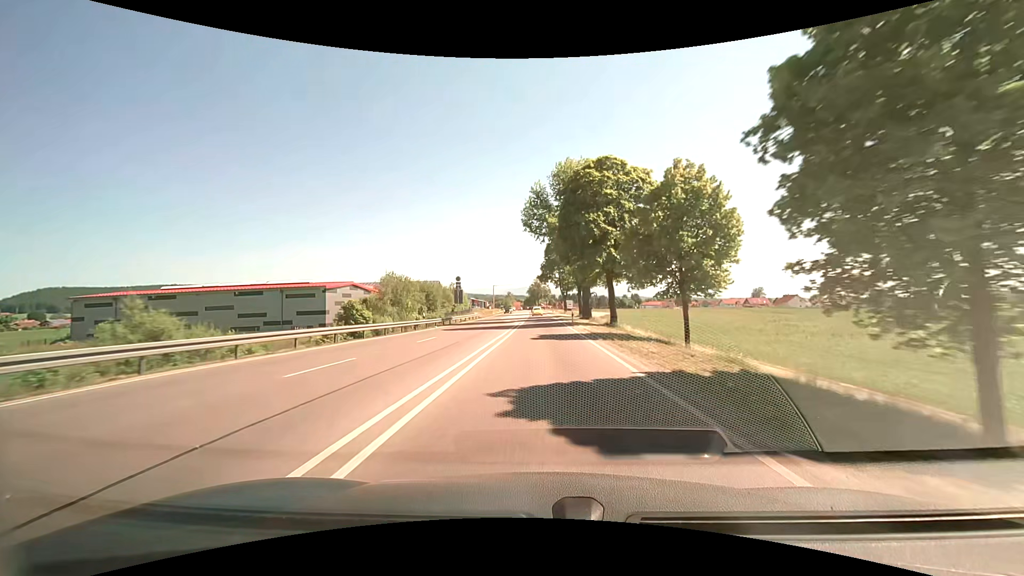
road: primary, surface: asphalt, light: Day
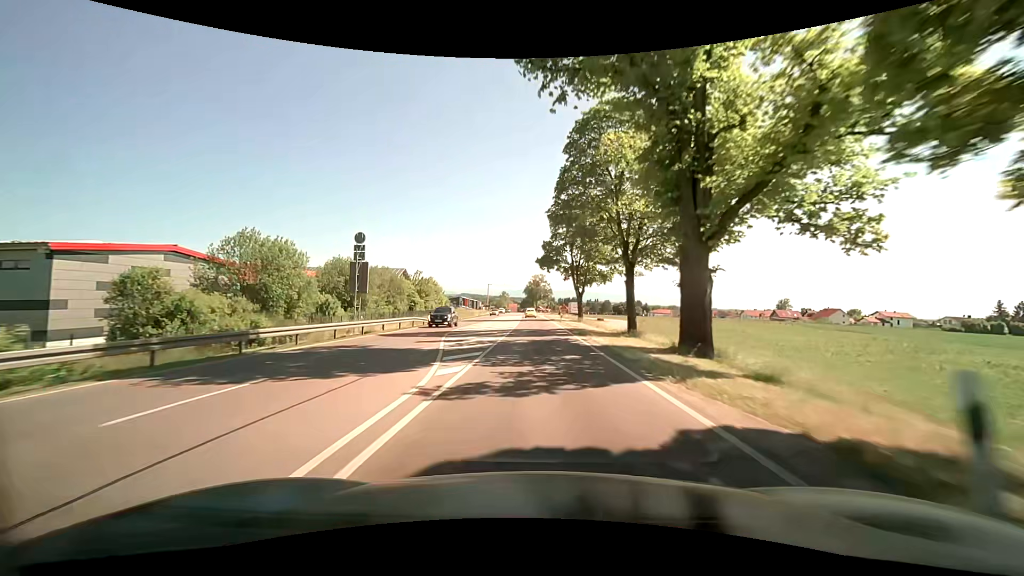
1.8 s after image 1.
(+0.3, +39.6) m; +1°
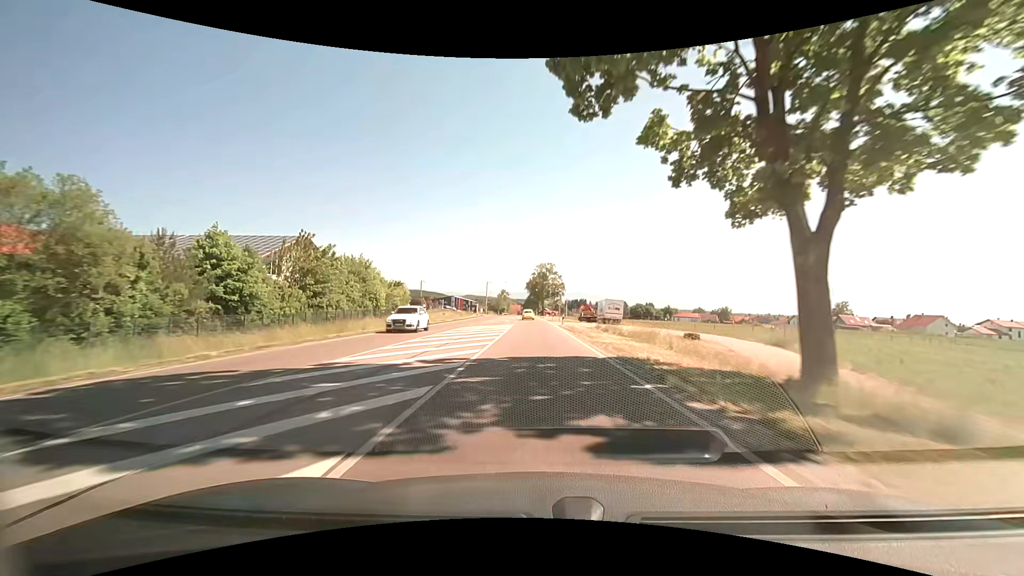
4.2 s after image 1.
(+0.1, +52.7) m; 0°
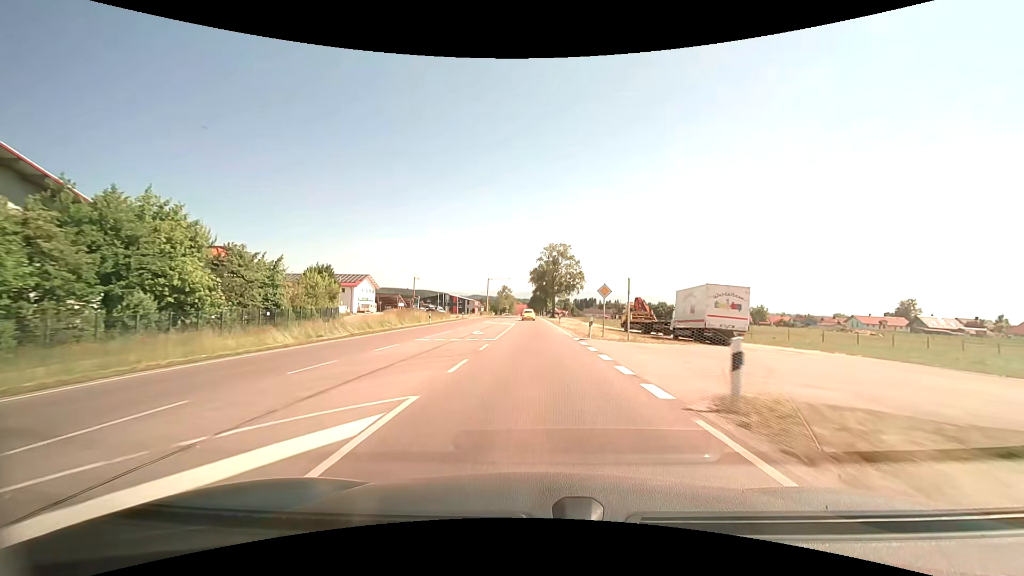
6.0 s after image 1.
(-0.3, +39.3) m; -1°
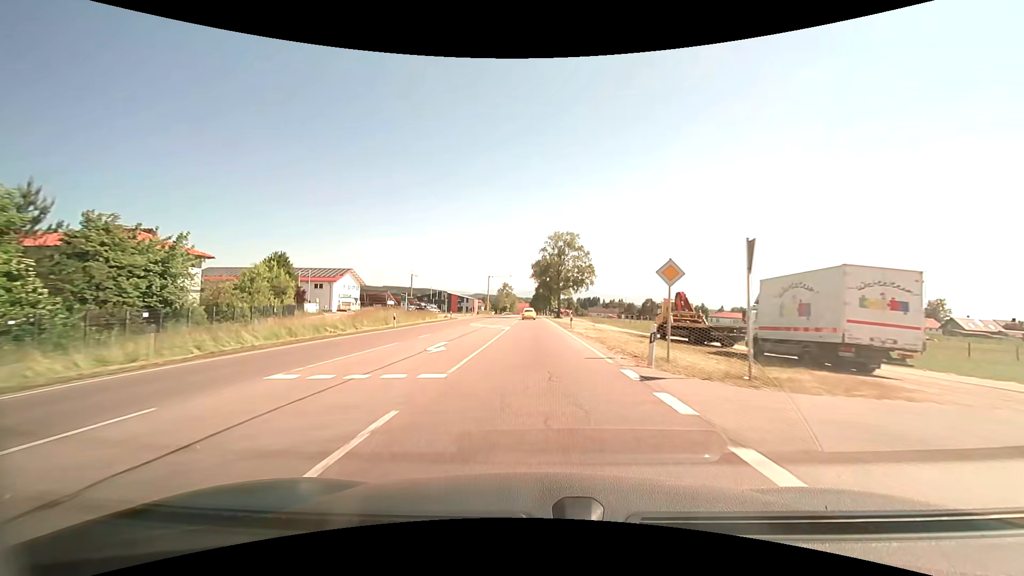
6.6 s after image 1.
(0.0, +13.0) m; 0°
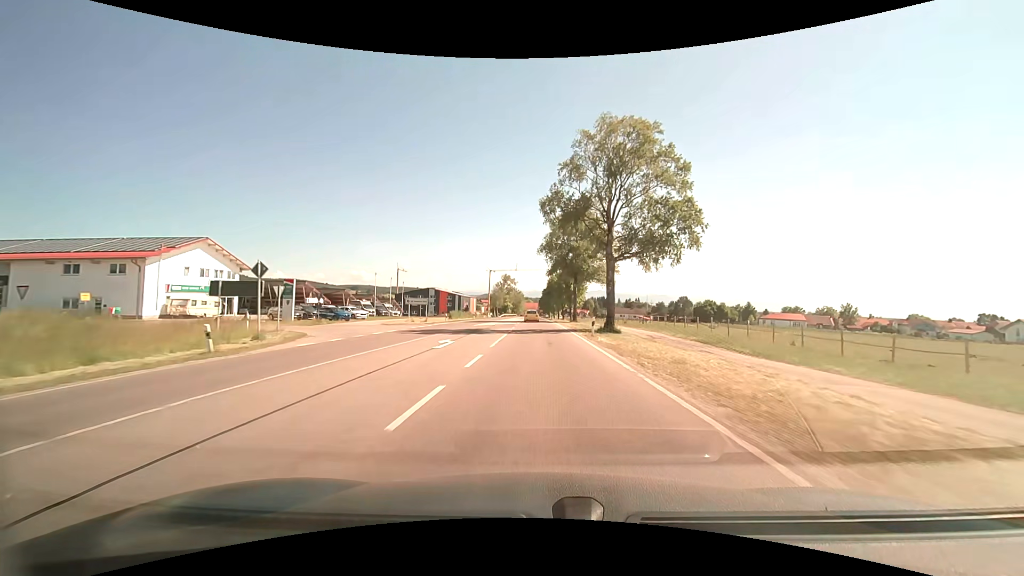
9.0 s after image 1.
(-1.2, +50.4) m; -2°
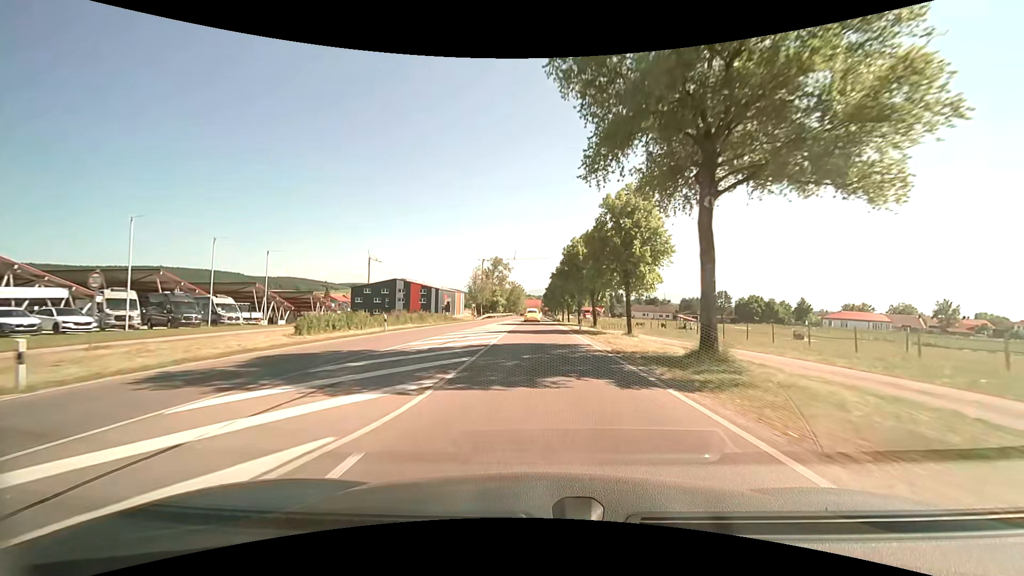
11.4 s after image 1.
(-0.5, +47.5) m; -1°
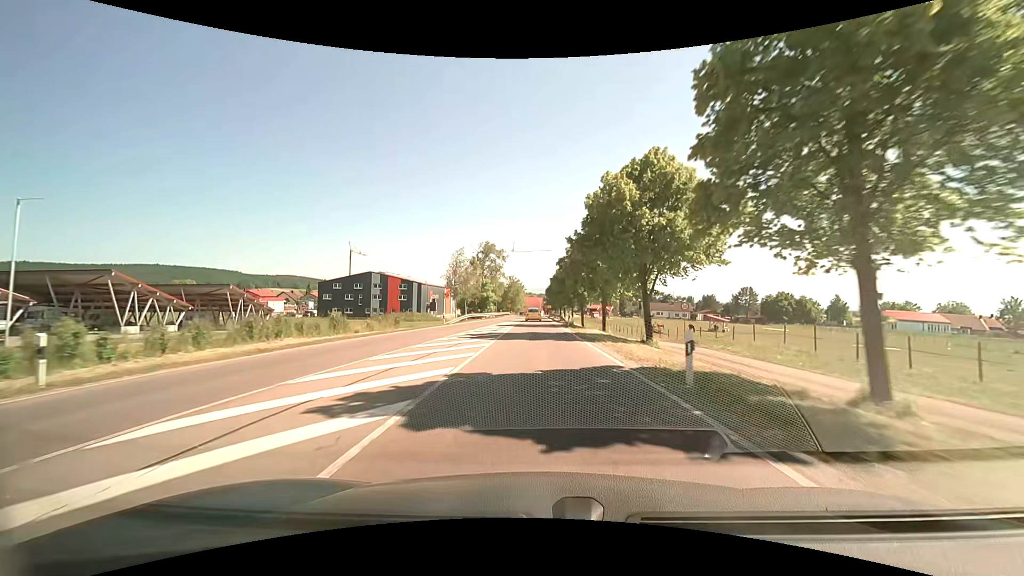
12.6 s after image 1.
(0.0, +22.1) m; 0°
